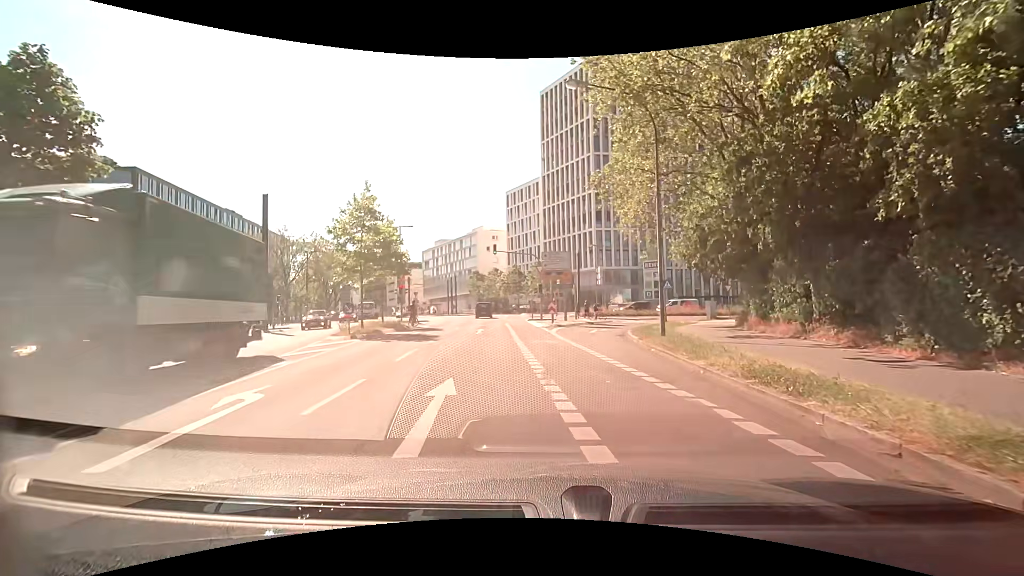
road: residential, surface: asphalt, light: Day
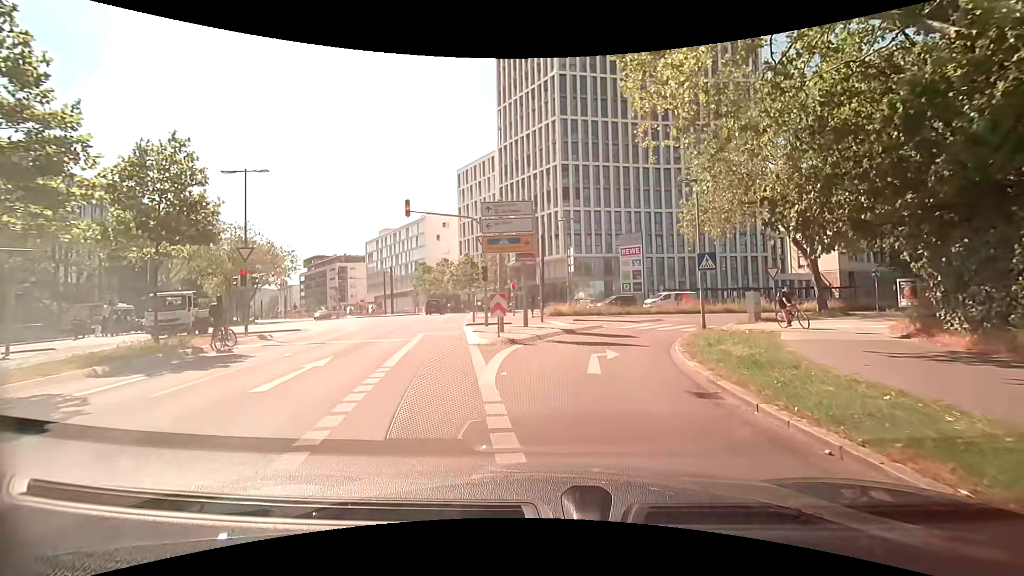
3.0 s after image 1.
(+0.5, +16.4) m; +5°
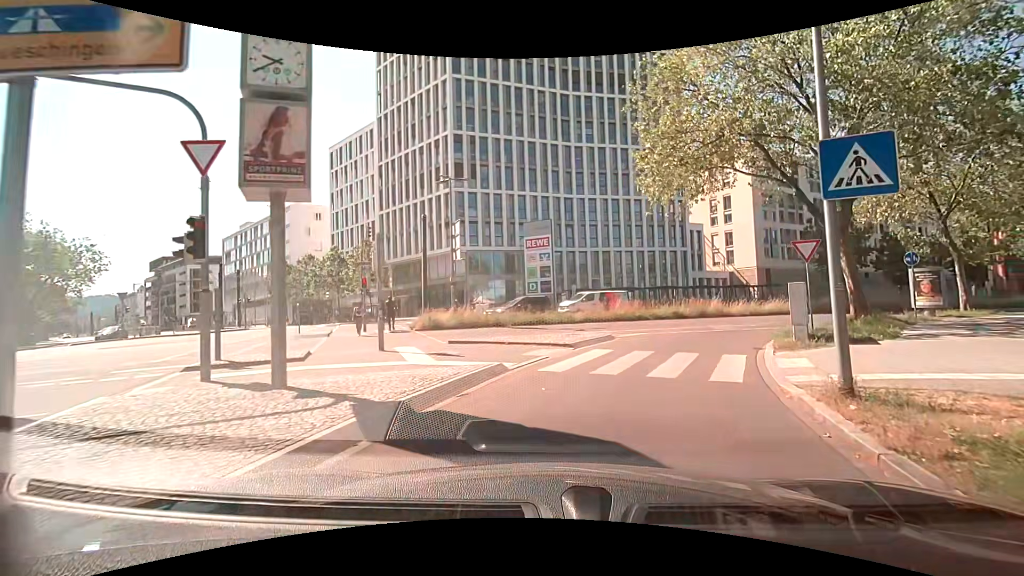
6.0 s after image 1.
(+1.2, +15.0) m; +11°
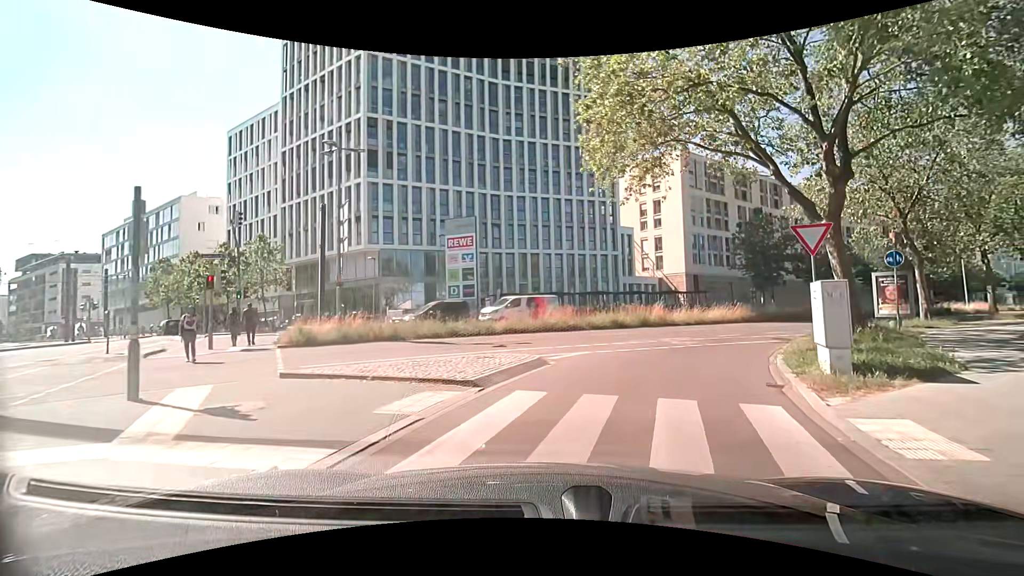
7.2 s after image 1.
(+0.4, +5.7) m; +7°
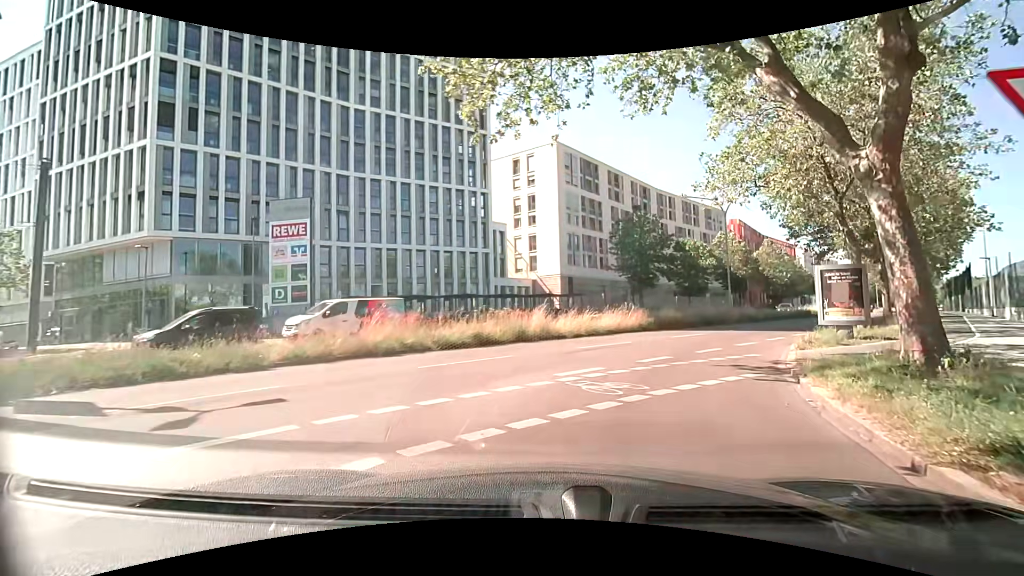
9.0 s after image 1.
(+1.4, +9.1) m; +16°
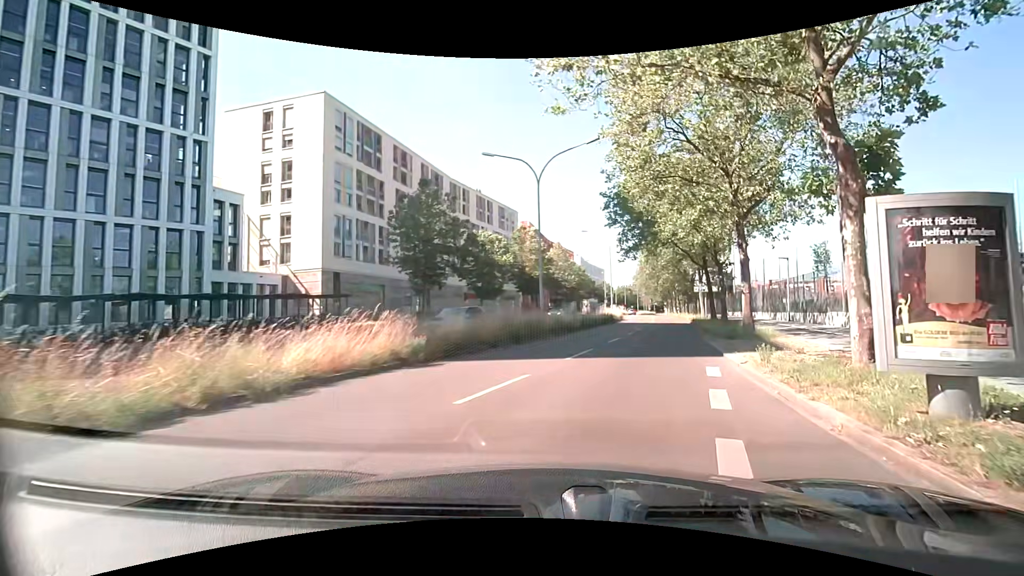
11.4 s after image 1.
(+2.6, +14.0) m; +21°
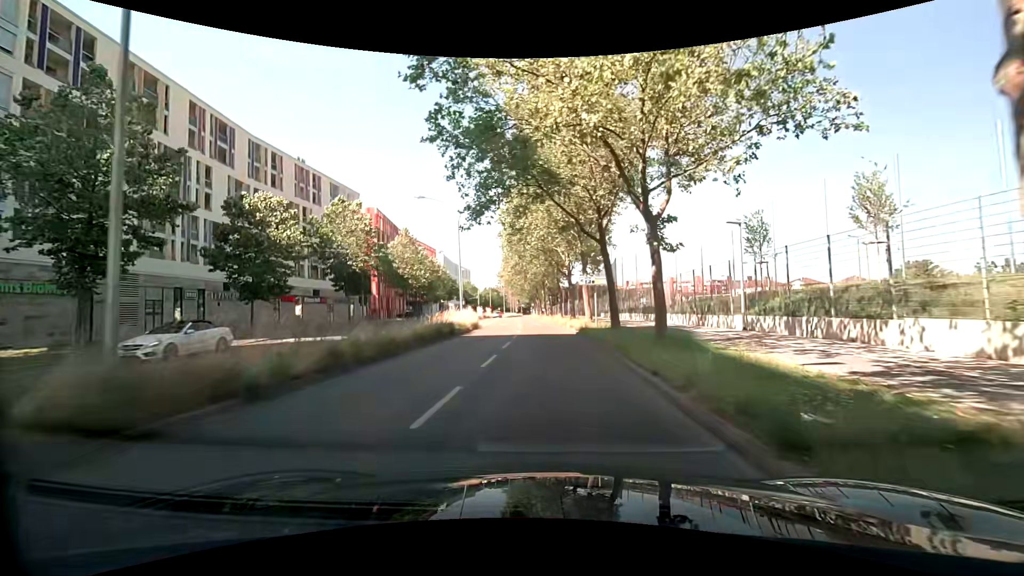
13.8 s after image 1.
(+4.2, +18.5) m; +17°
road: secondary
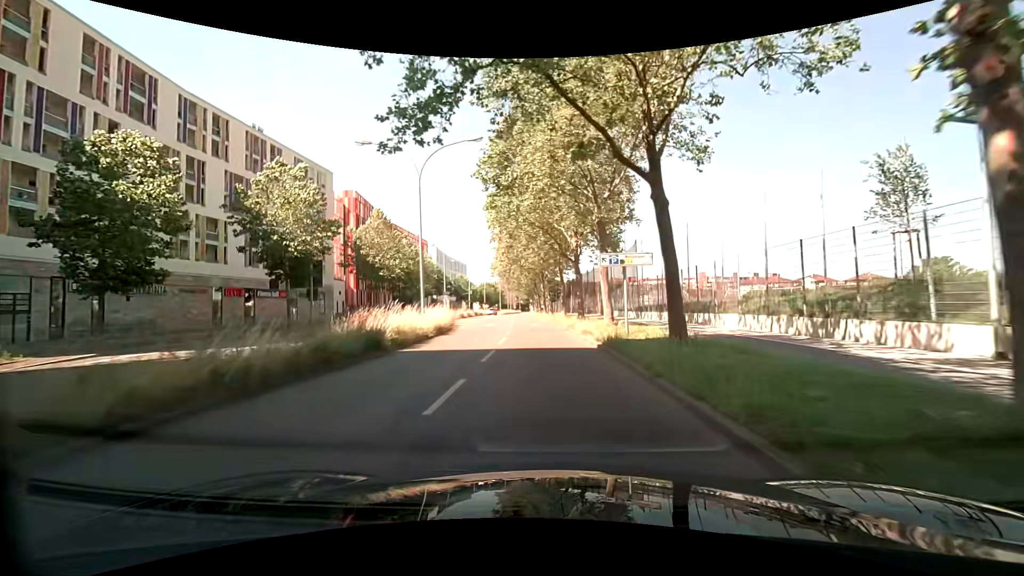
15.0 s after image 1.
(-0.1, +11.7) m; 0°
